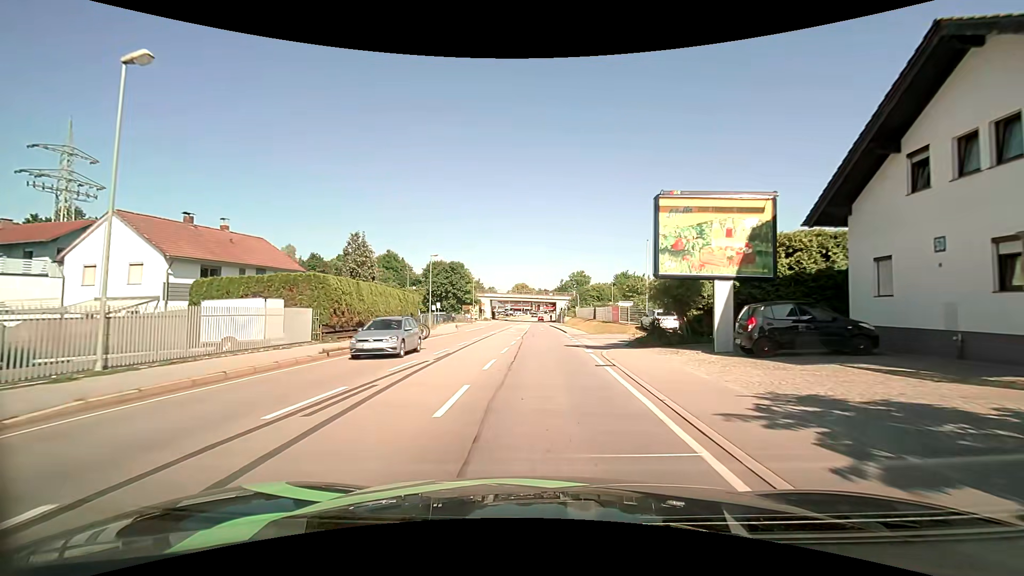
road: primary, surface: asphalt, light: Day
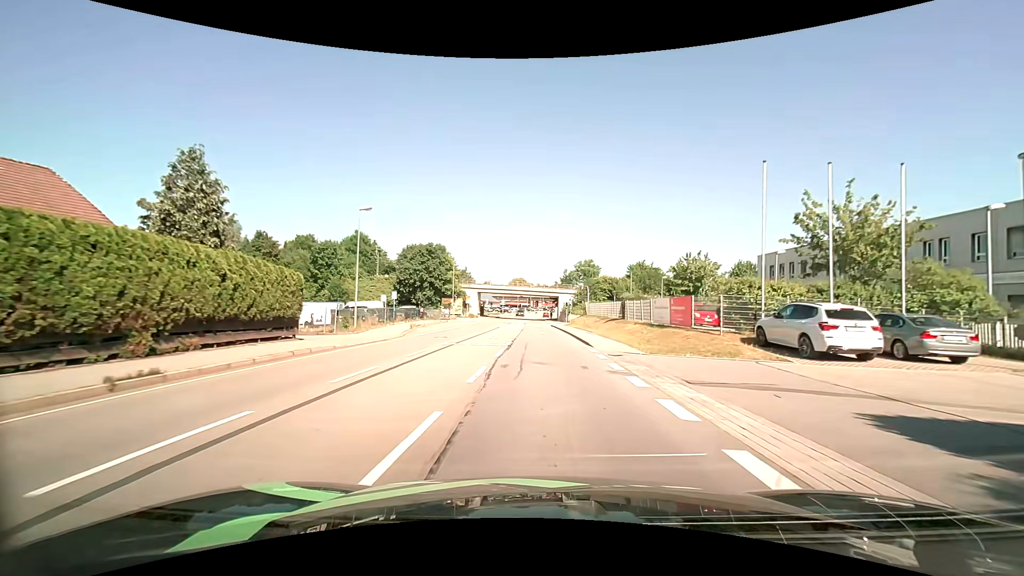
(+0.1, +21.0) m; 0°
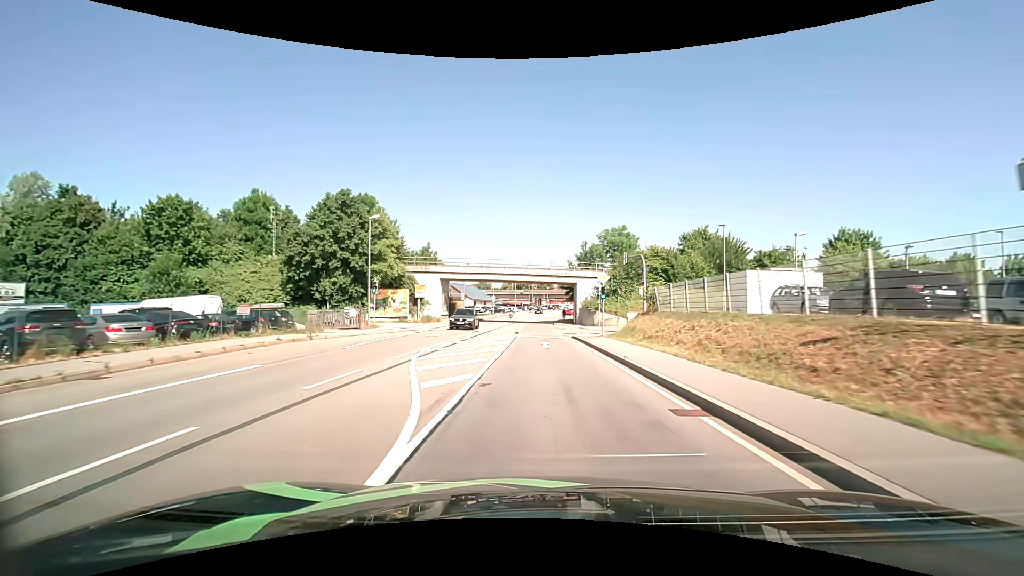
(0.0, +37.4) m; 0°
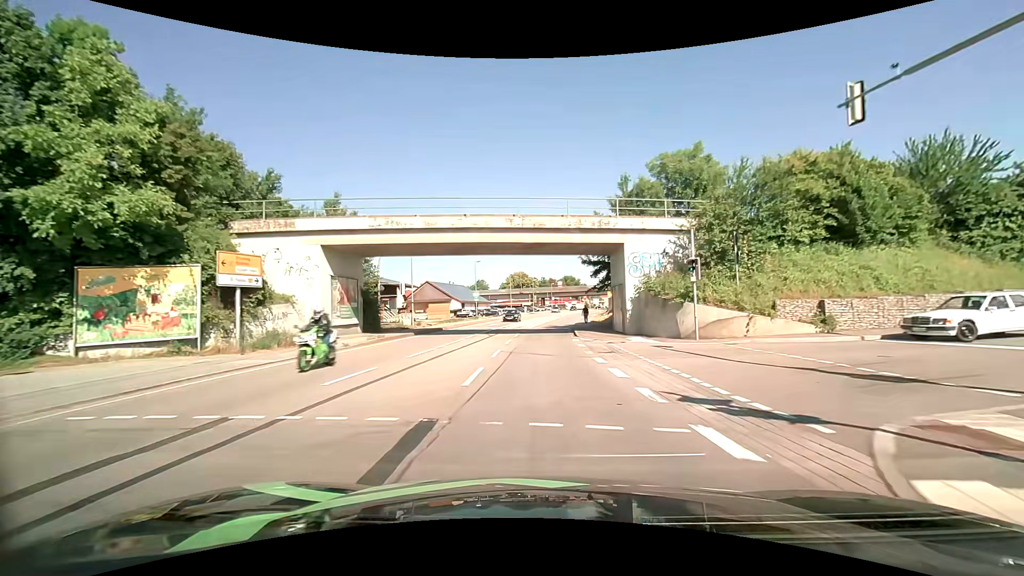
(-0.1, +30.5) m; 0°
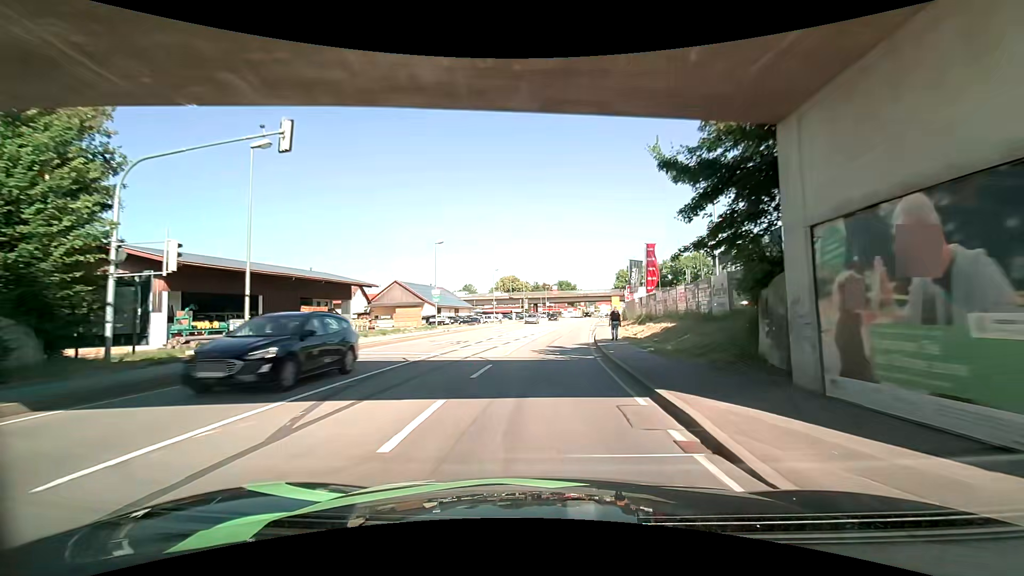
(0.0, +22.7) m; +1°
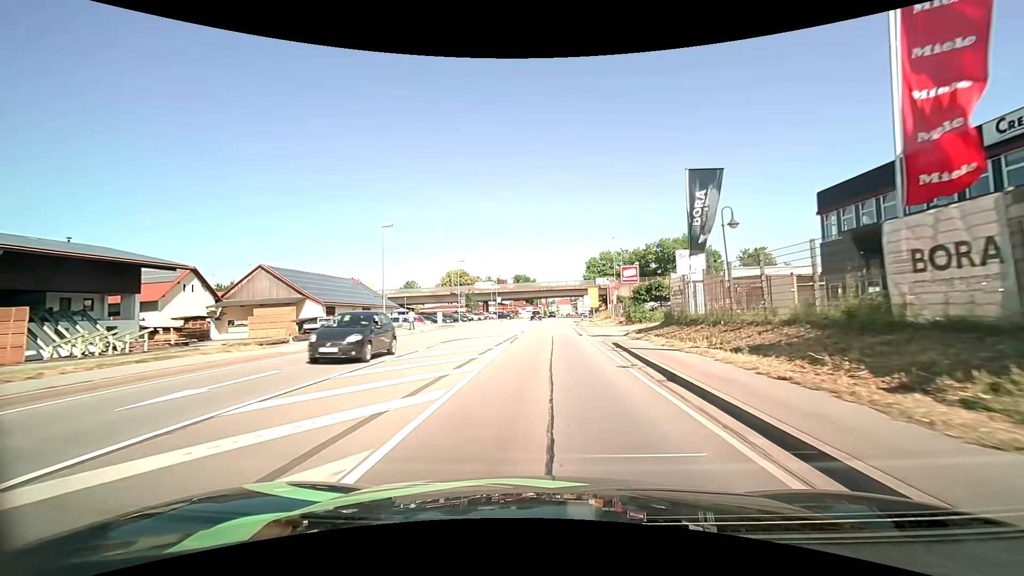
(+1.3, +36.5) m; +4°
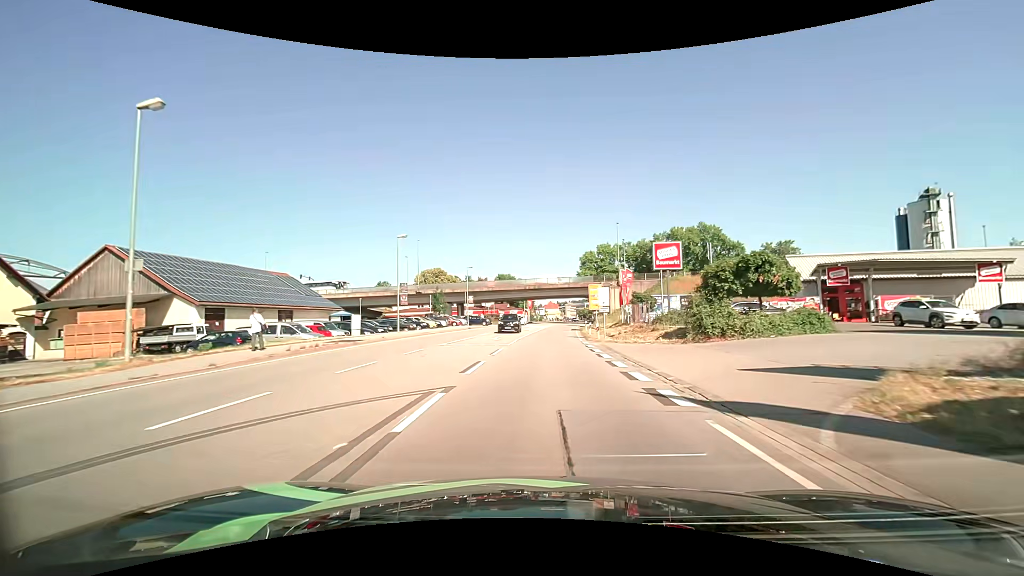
(+0.3, +22.4) m; +2°
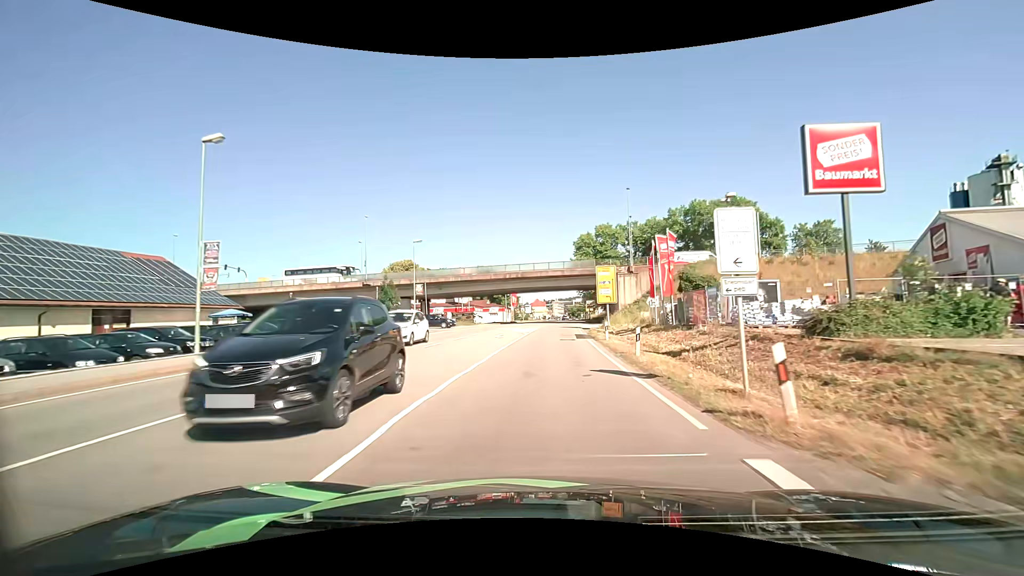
(+0.2, +22.5) m; +1°
(0, +10) (0, +20) (0, +30) (+1, +40) (+2, +50) (+2, +60) (+3, +70) (+4, +80) (+4, +90) (+5, +100) m
